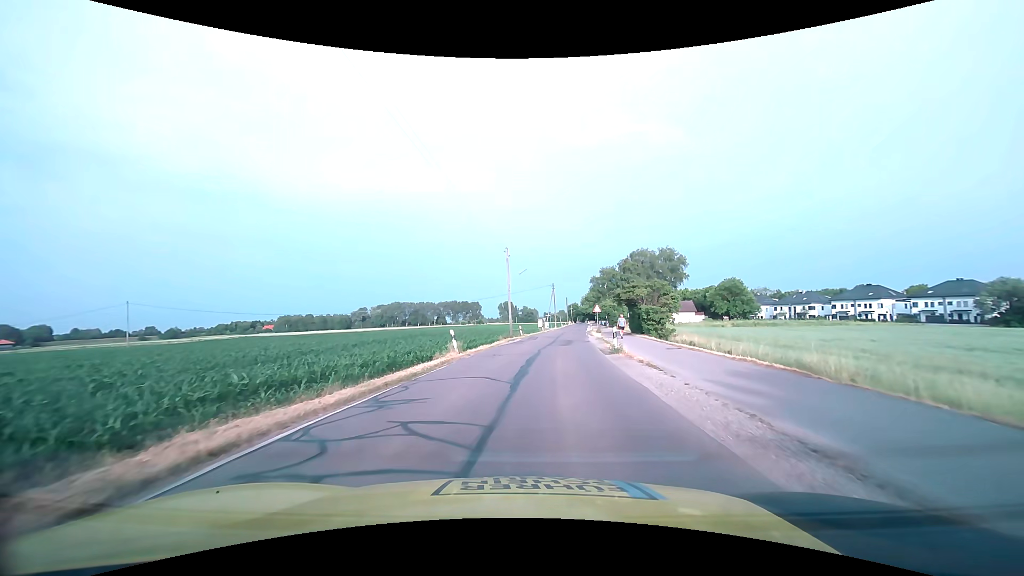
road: tertiary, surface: asphalt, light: Day
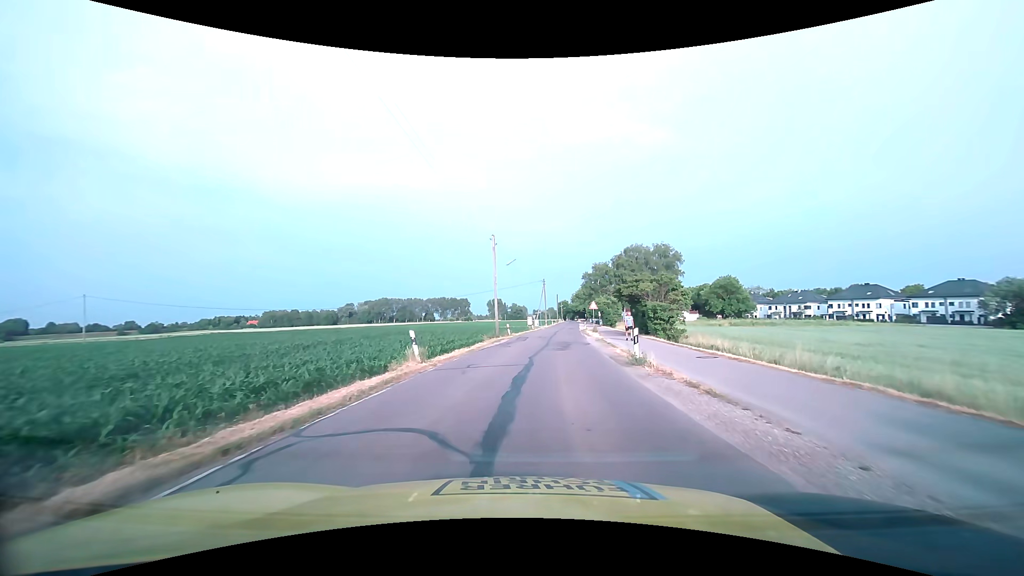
(+0.1, +5.7) m; +1°
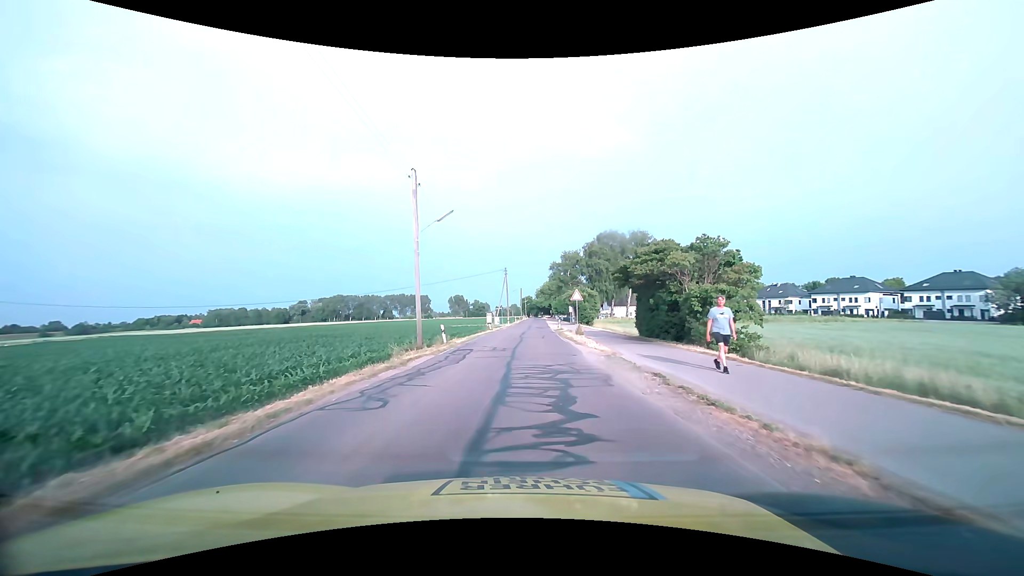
(+0.9, +17.0) m; +5°
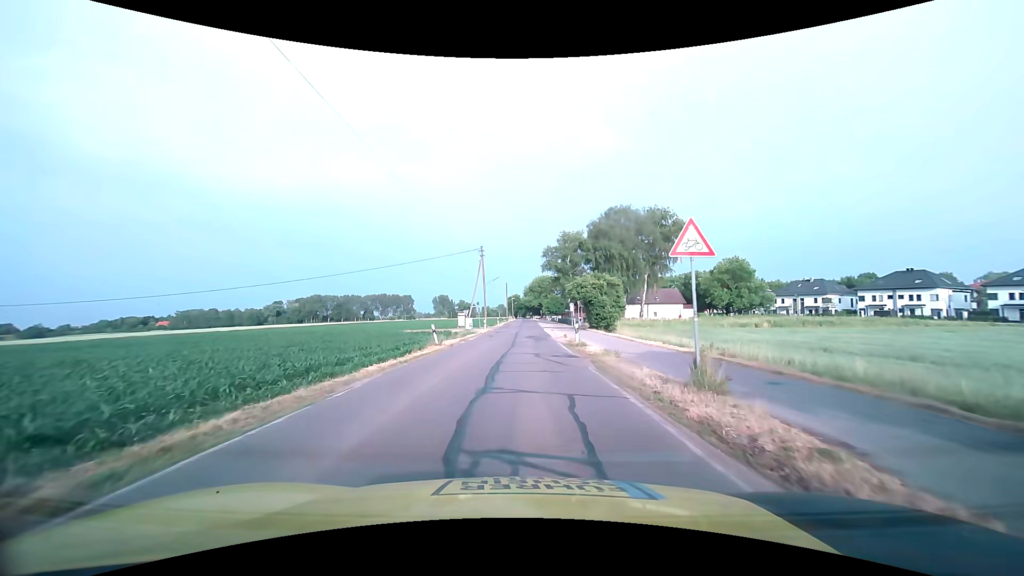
(+0.2, +25.7) m; +1°
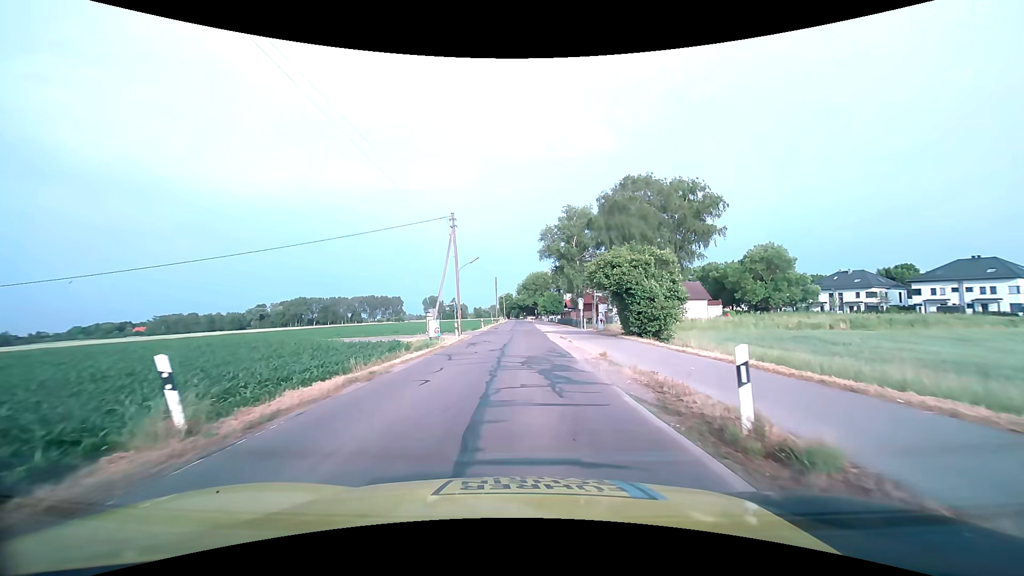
(+0.1, +19.0) m; 0°
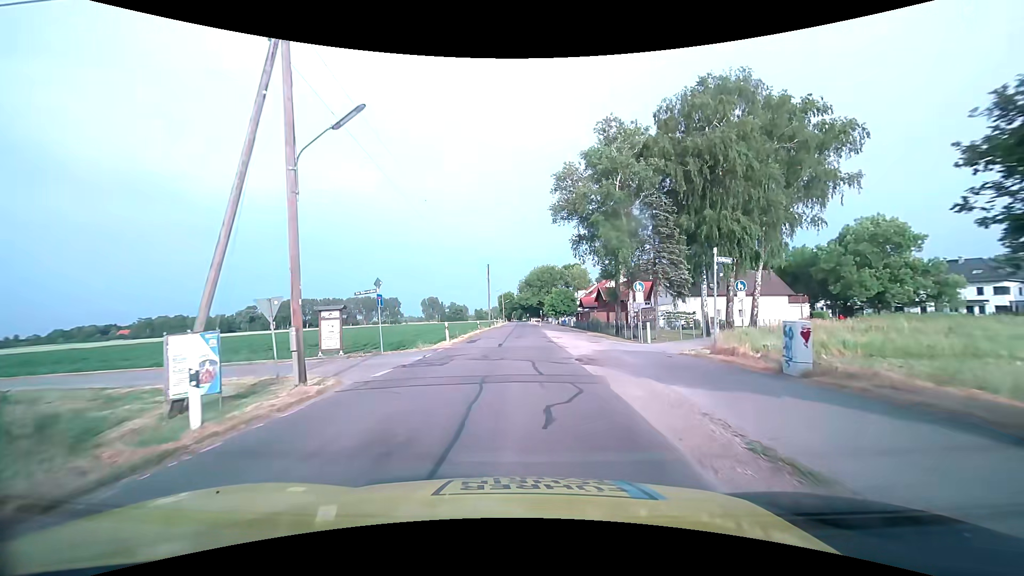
(+0.5, +27.5) m; +1°
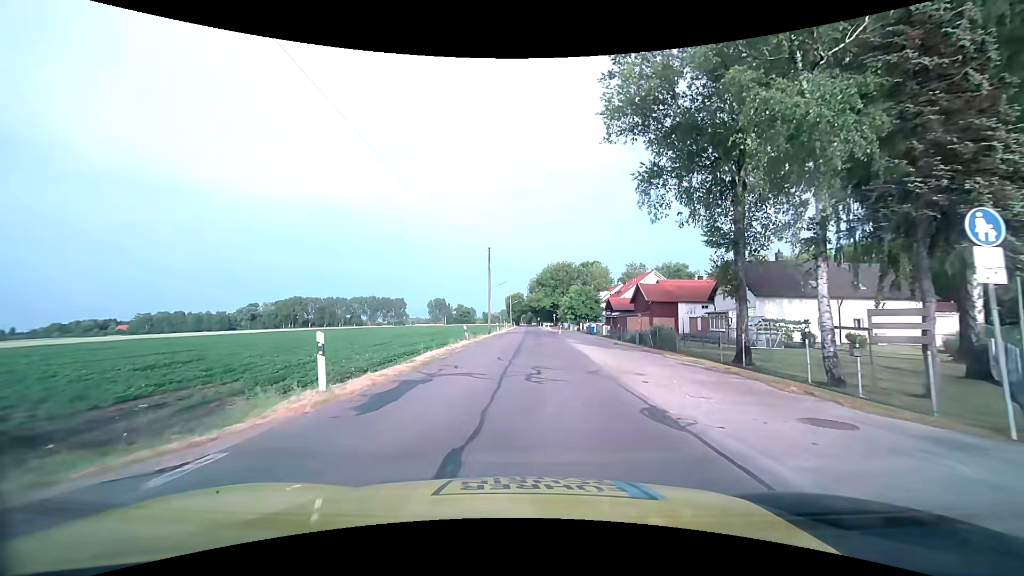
(-0.5, +19.9) m; -3°
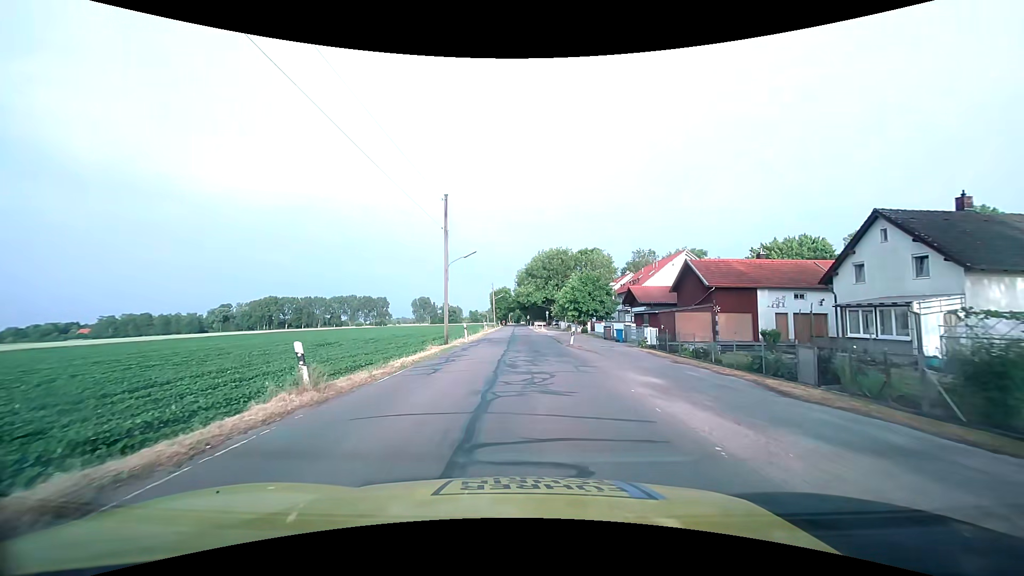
(+0.9, +22.3) m; +2°
(0, +10) (0, +20) (0, +30) (+1, +40) (+1, +50) (+1, +60) (+1, +70) (+1, +80) (+1, +90) (+1, +100) m
